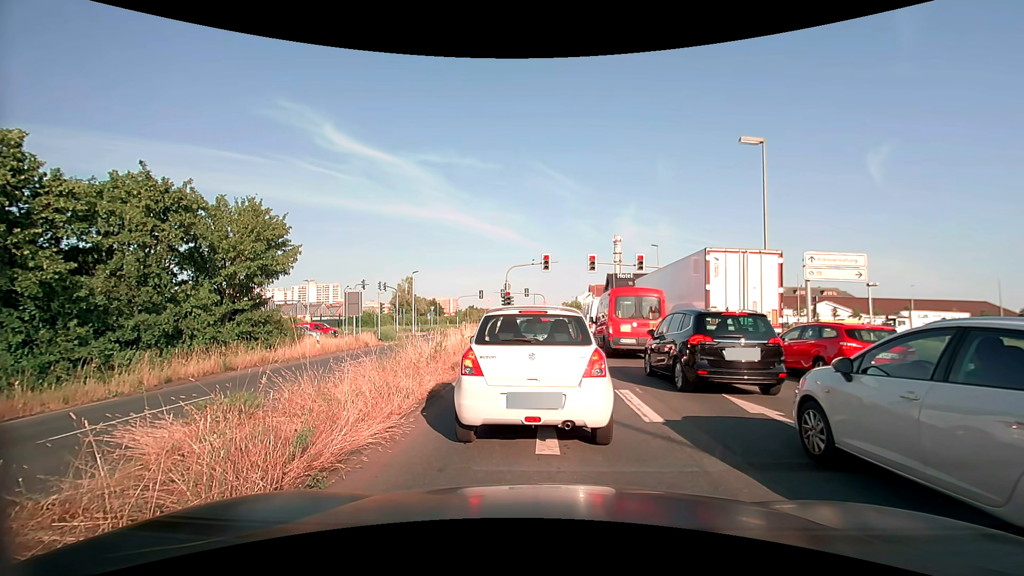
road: primary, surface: asphalt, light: Day
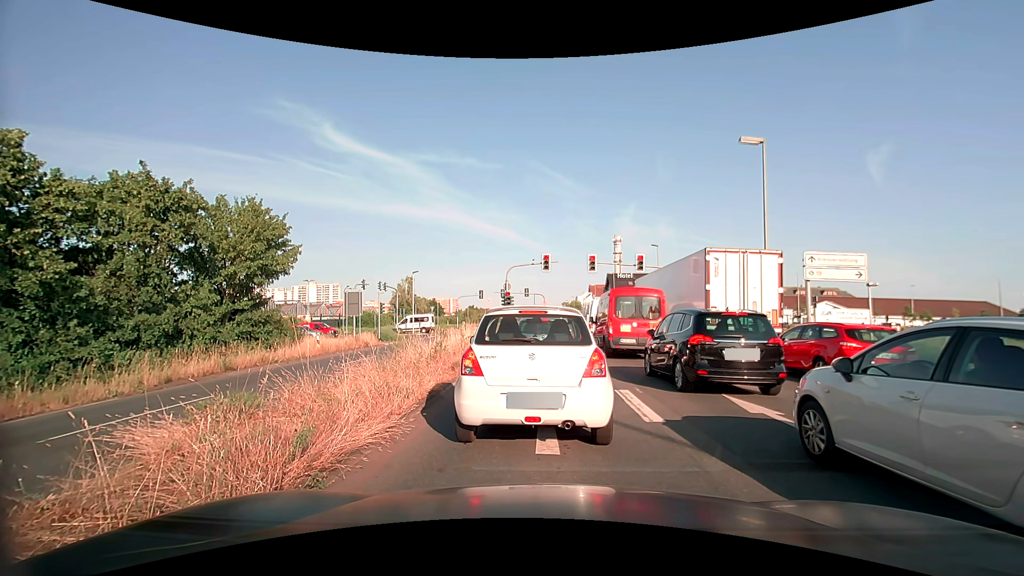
(0.0, 0.0) m; 0°
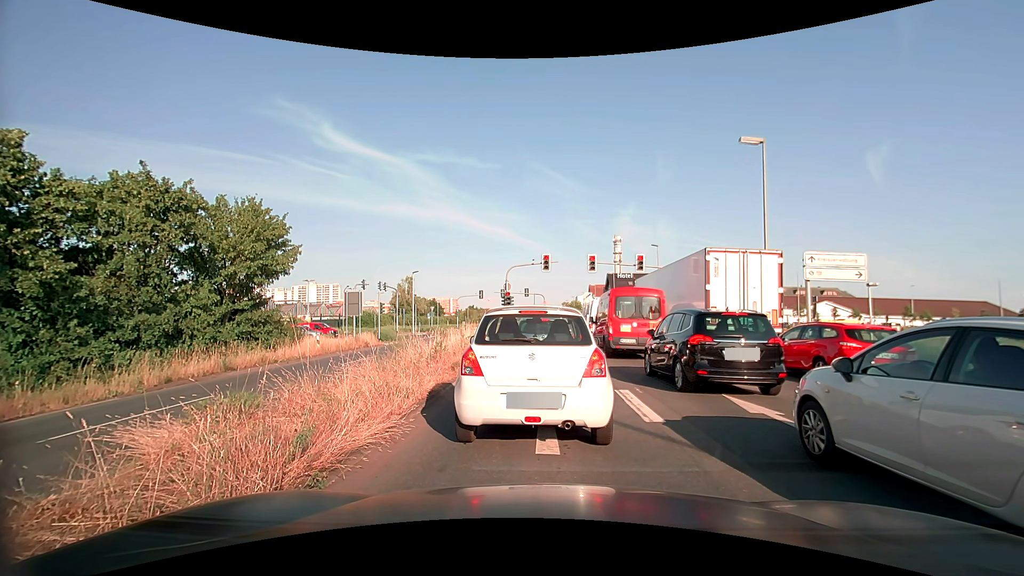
(0.0, 0.0) m; 0°
